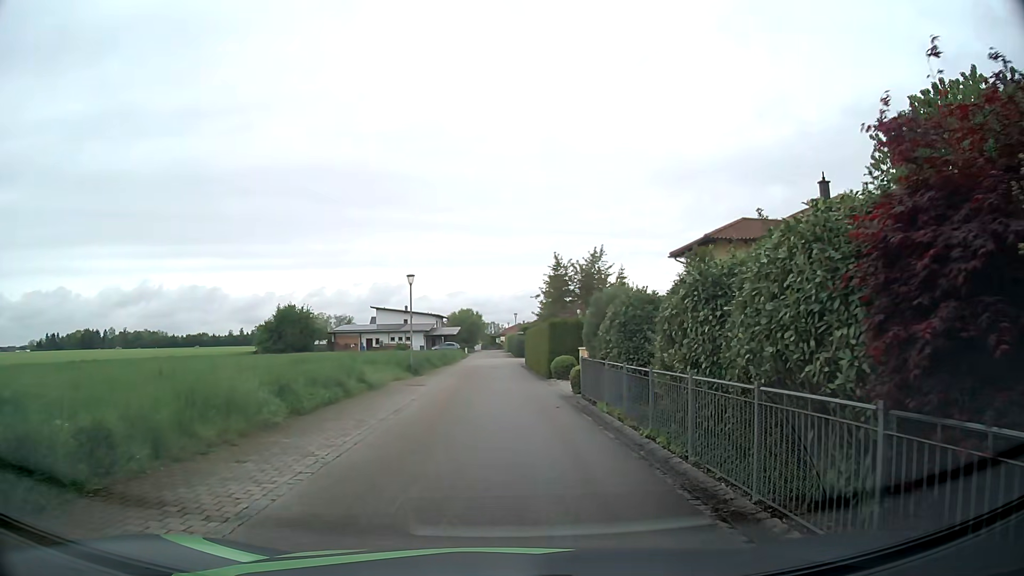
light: Day
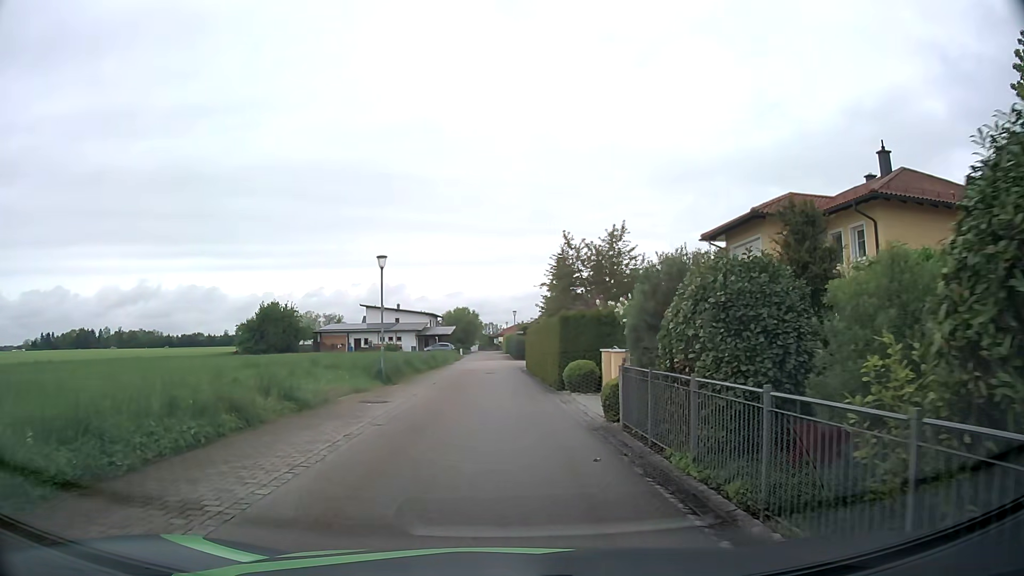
(+0.1, +6.8) m; +1°
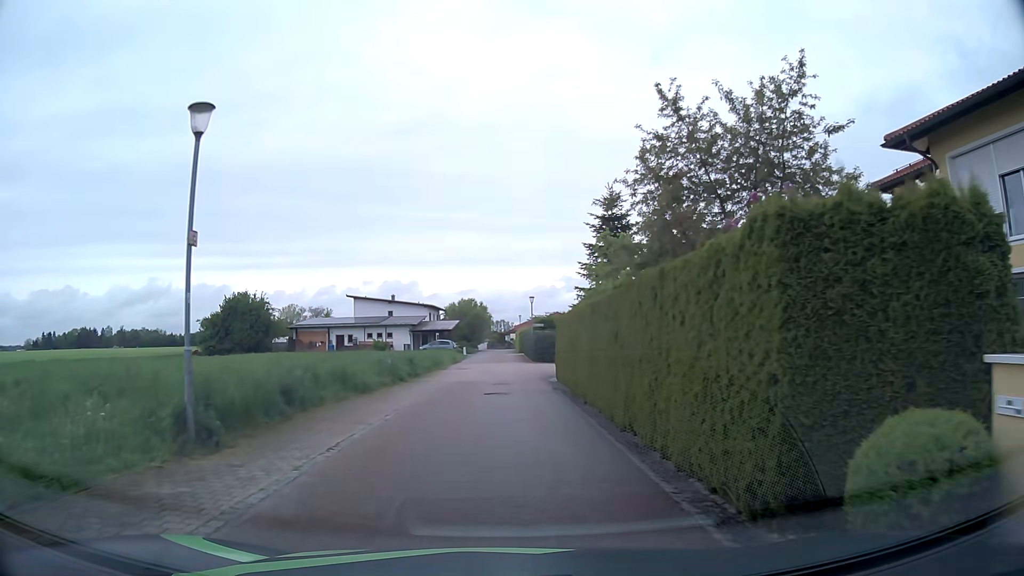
(-0.1, +16.1) m; -1°
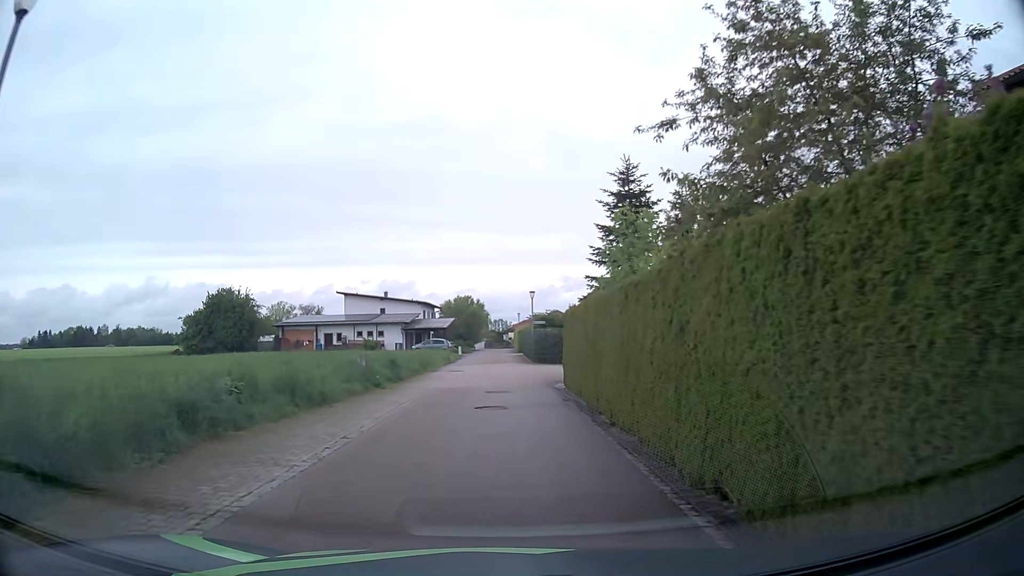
(0.0, +4.2) m; 0°
(0, +10) (0, +20) (0, +30) (0, +40) (-1, +50) (-1, +60) (-1, +70) (0, +80) (0, +90) (-1, +100) m
